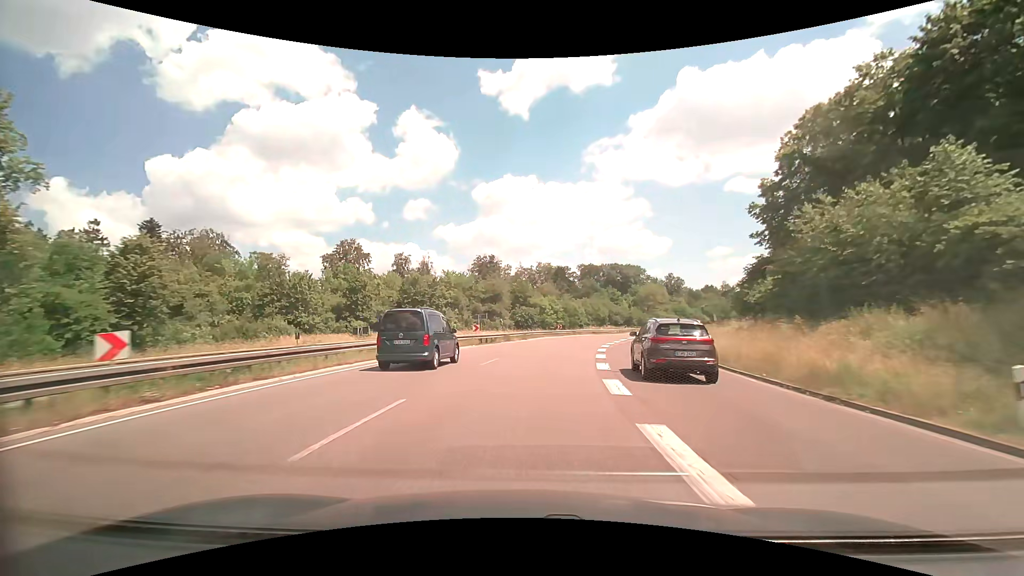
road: trunk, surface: asphalt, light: Day
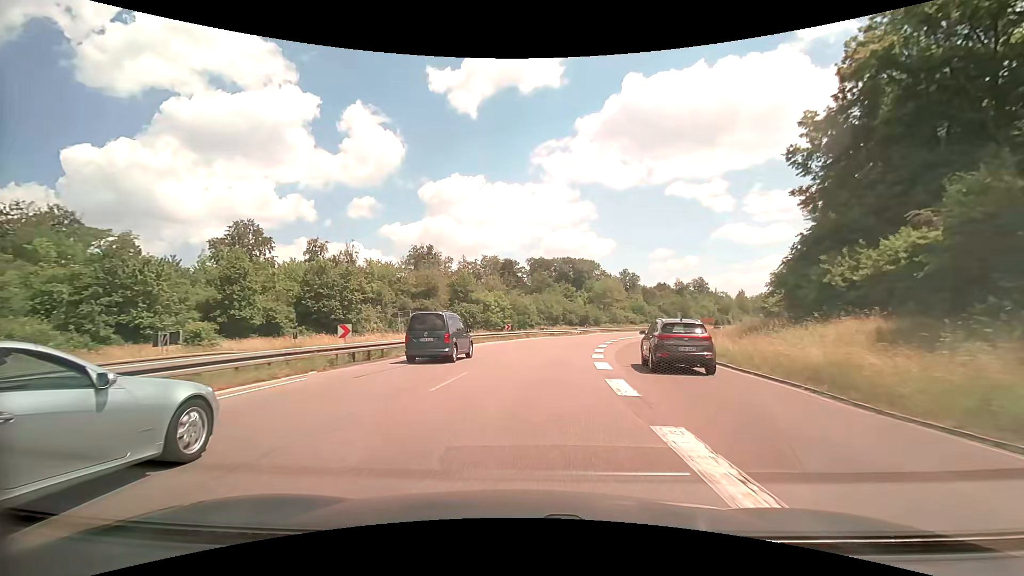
(+0.9, +18.5) m; +6°
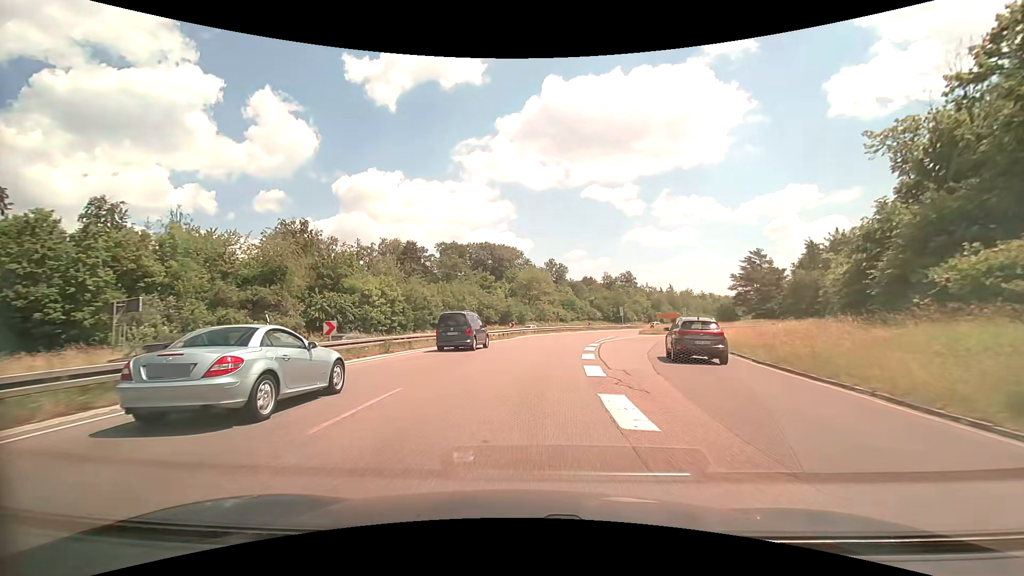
(+2.3, +27.8) m; +9°
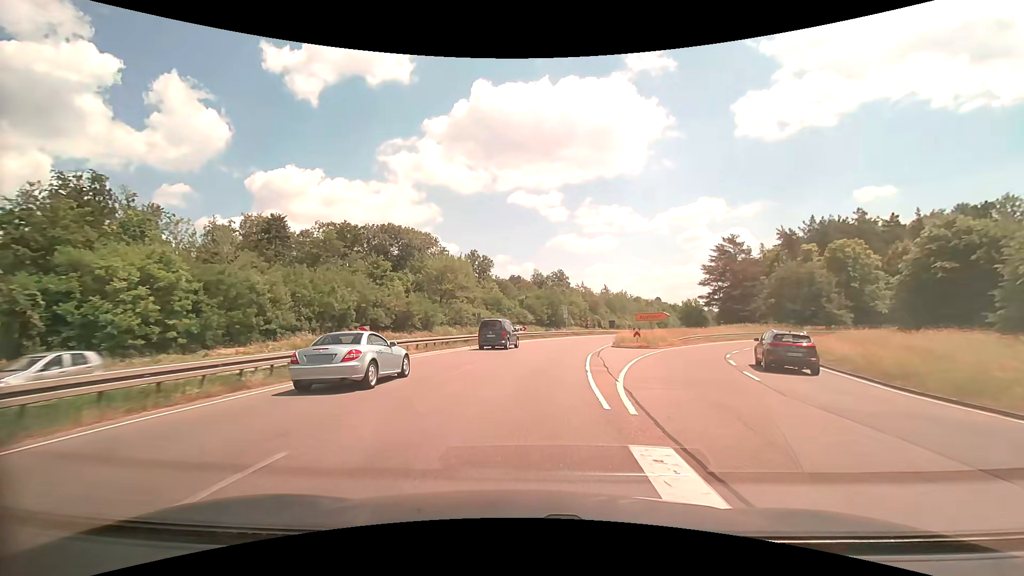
(+2.0, +27.9) m; +9°
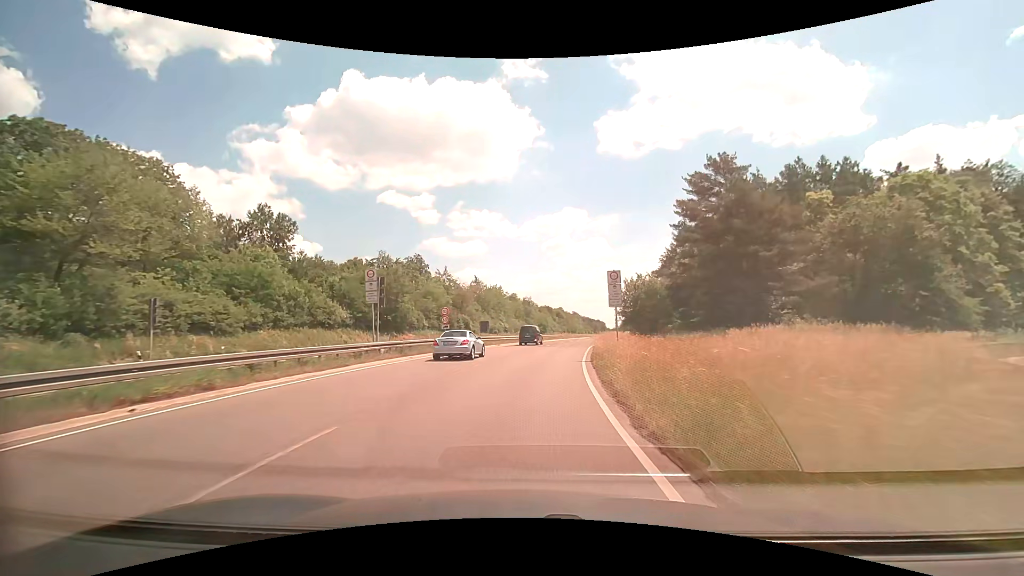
(+6.2, +45.4) m; +15°
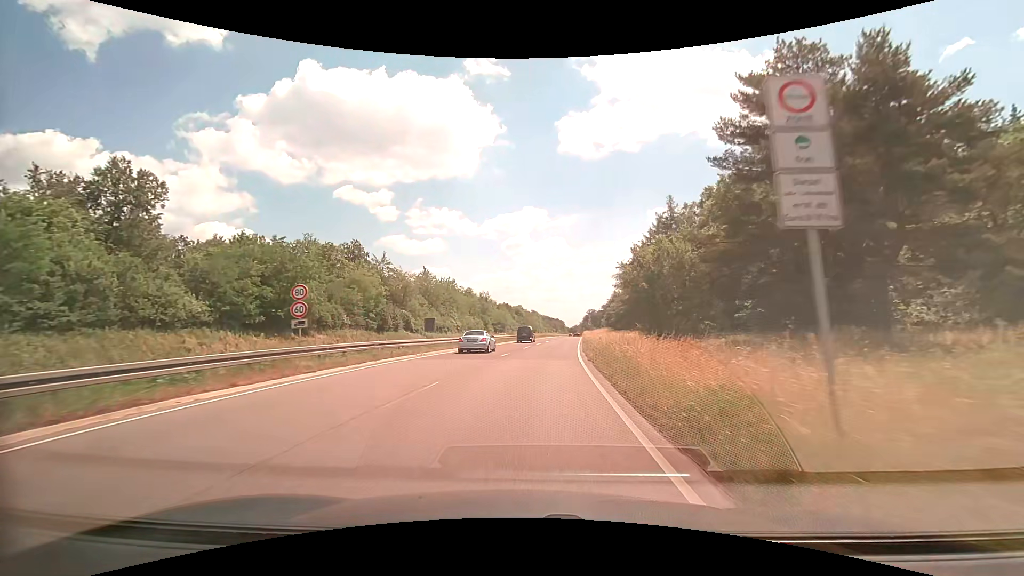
(+0.8, +18.2) m; +5°
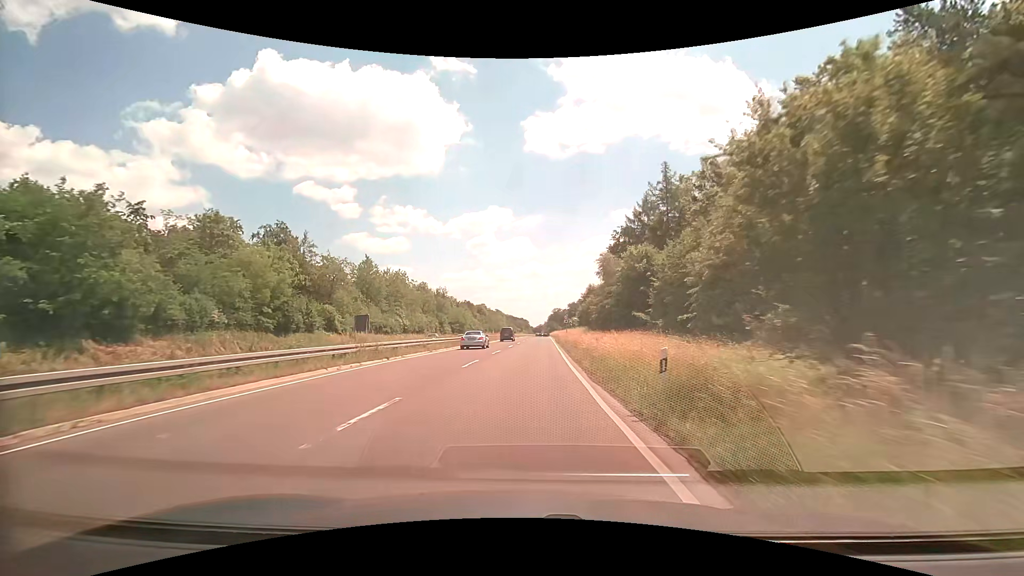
(+0.7, +18.2) m; +4°
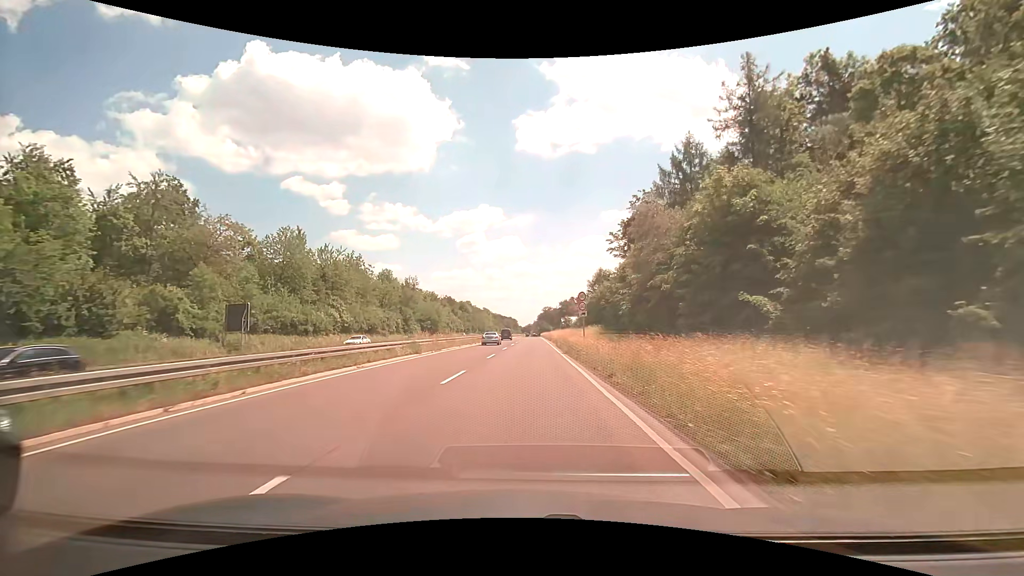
(+0.4, +27.6) m; +2°
(0, +10) (0, +20) (0, +30) (0, +40) (0, +50) (+1, +60) (+1, +70) (+1, +80) (+1, +90) (+1, +100) m
